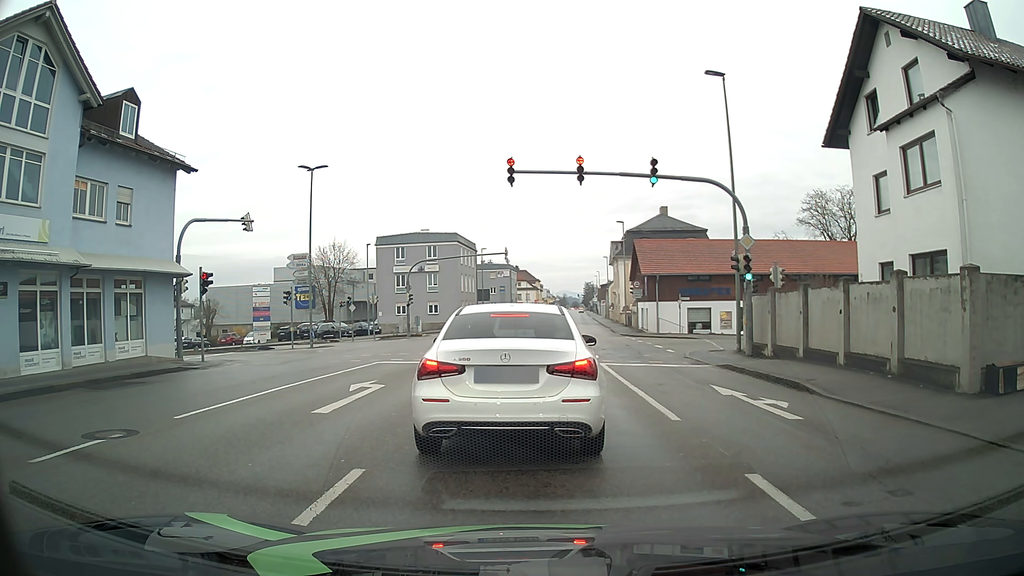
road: tertiary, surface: asphalt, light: Day
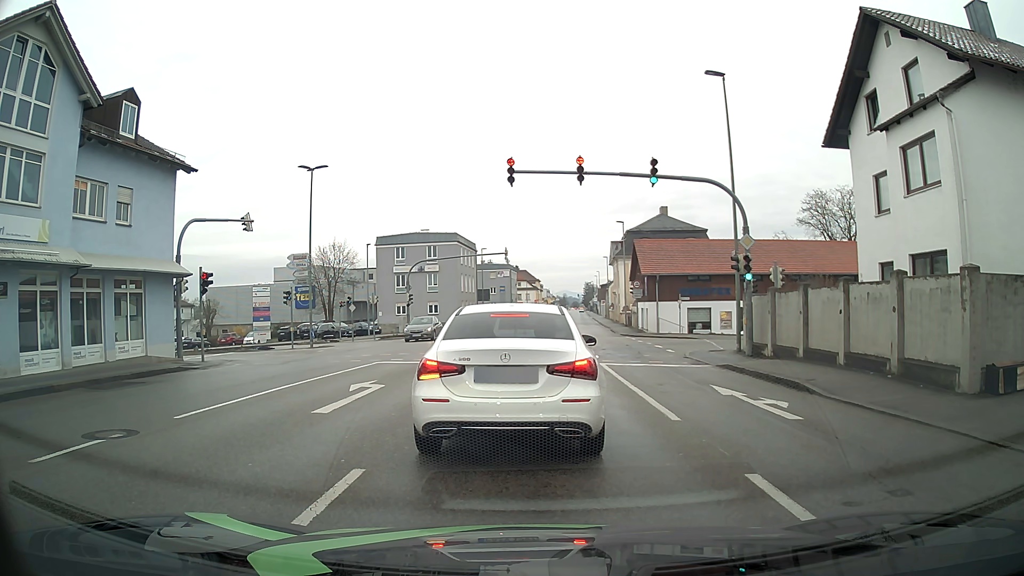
(0.0, 0.0) m; 0°
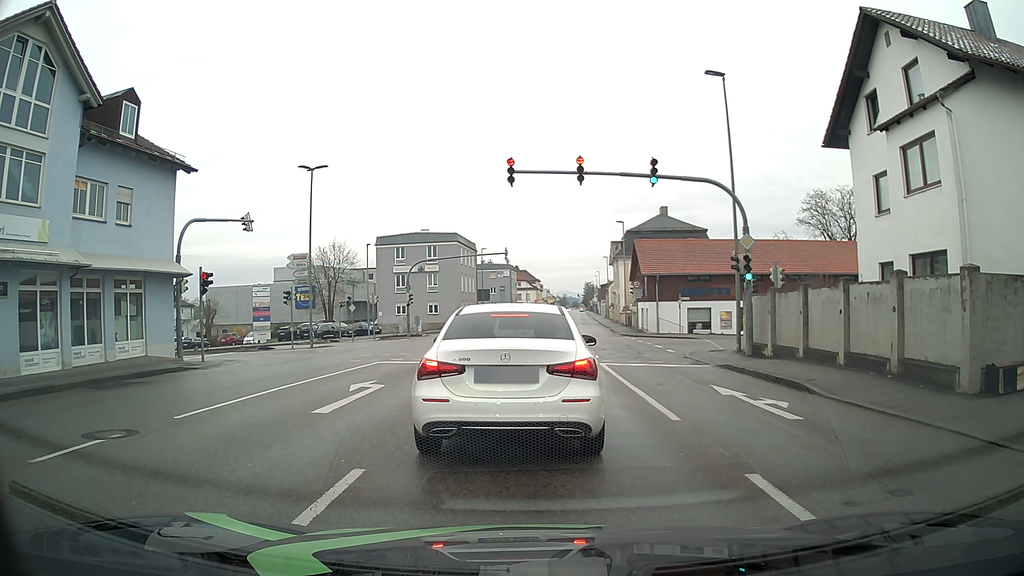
(0.0, 0.0) m; 0°
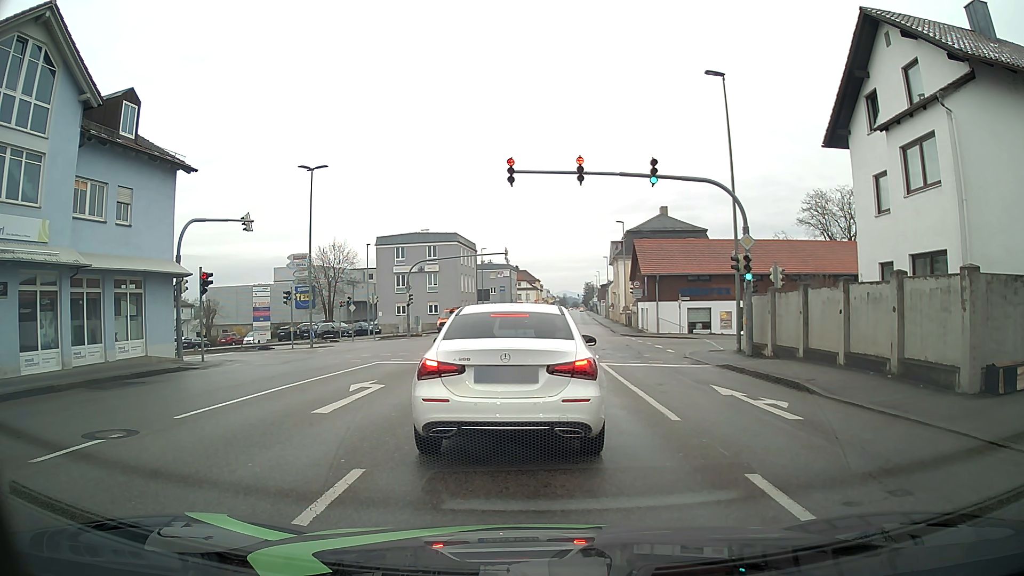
(0.0, 0.0) m; 0°
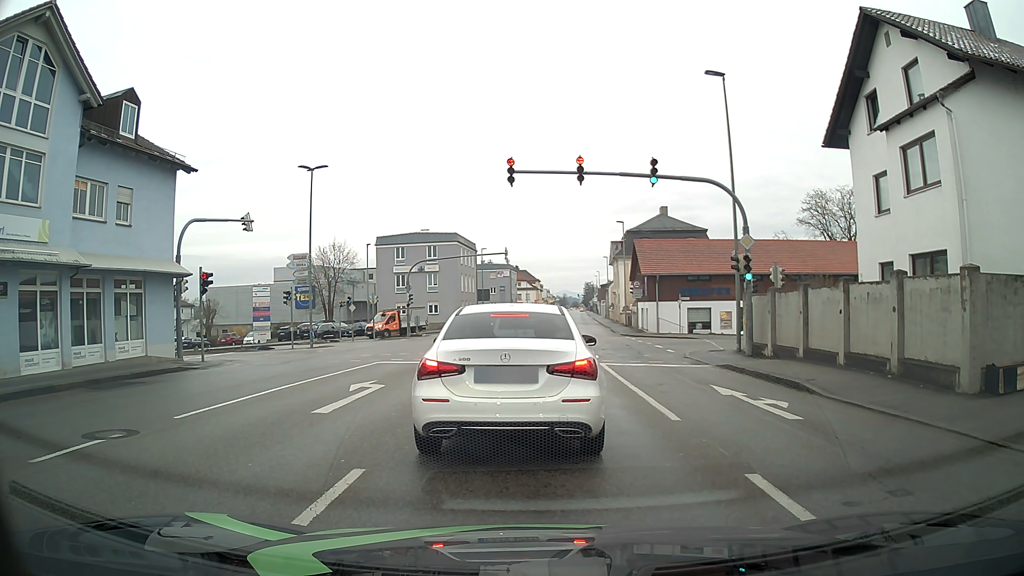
(0.0, 0.0) m; 0°
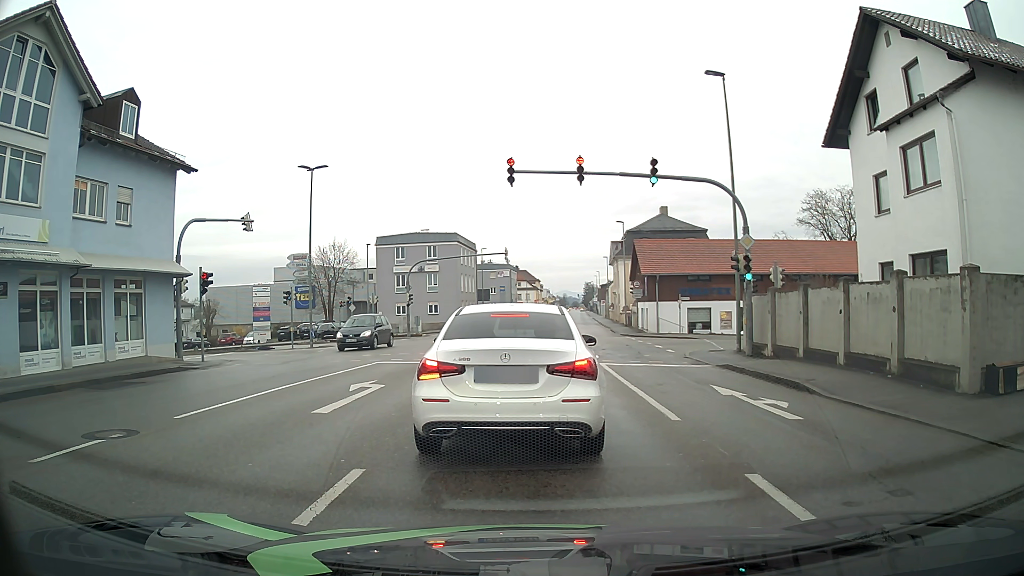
(0.0, 0.0) m; 0°
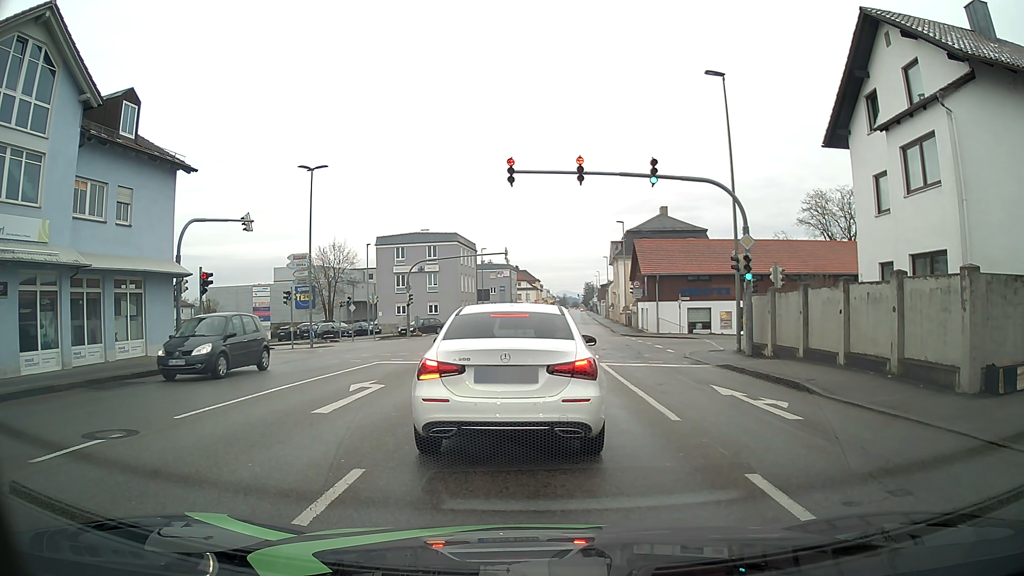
(0.0, 0.0) m; 0°
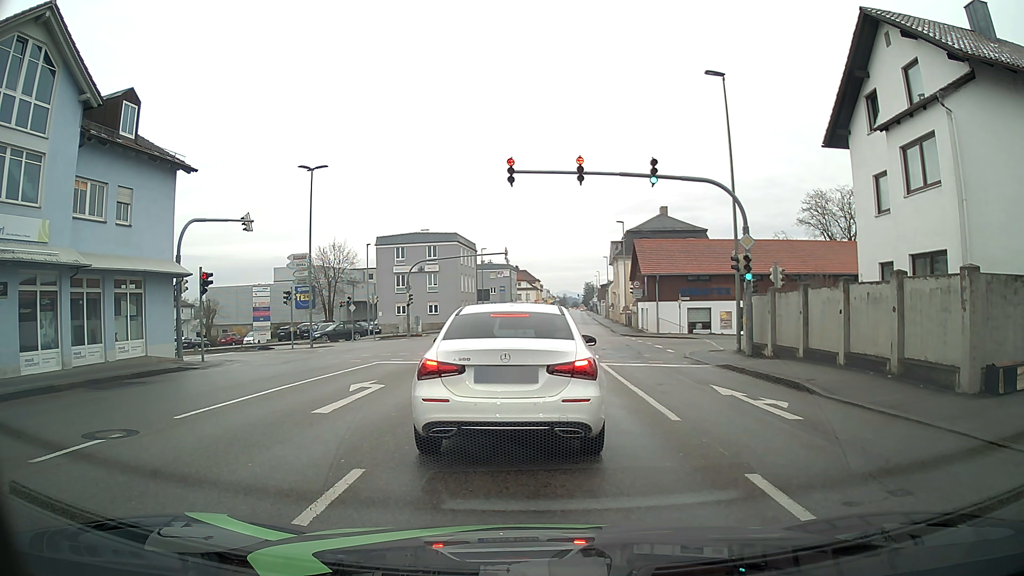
(0.0, 0.0) m; 0°
(0, +10) (+1, +20) (+1, +30) (-1, +40) (-9, +45) (-18, +47) (-28, +47) (-38, +47) (-48, +48) (-58, +48) m
